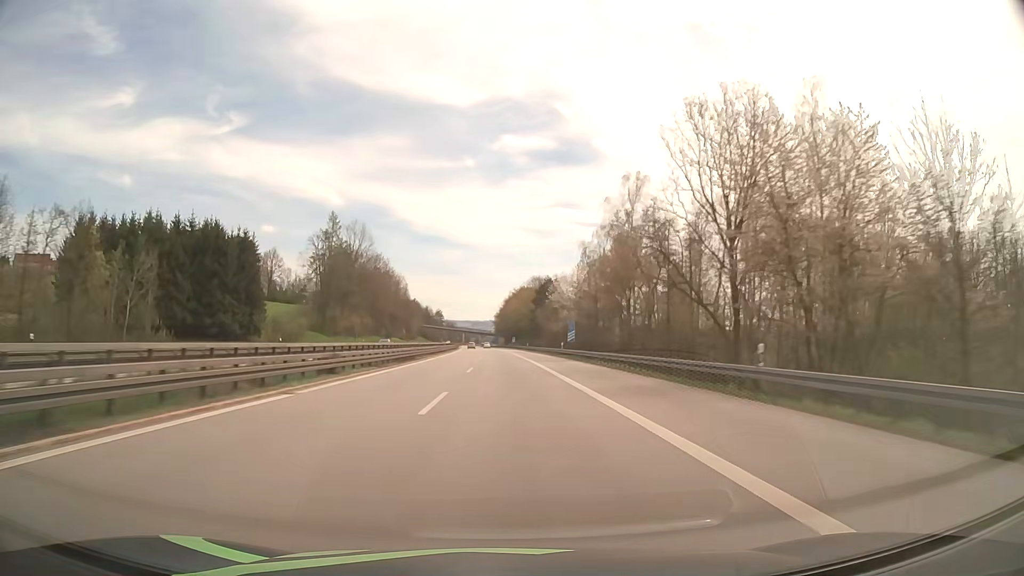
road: motorway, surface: asphalt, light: Day
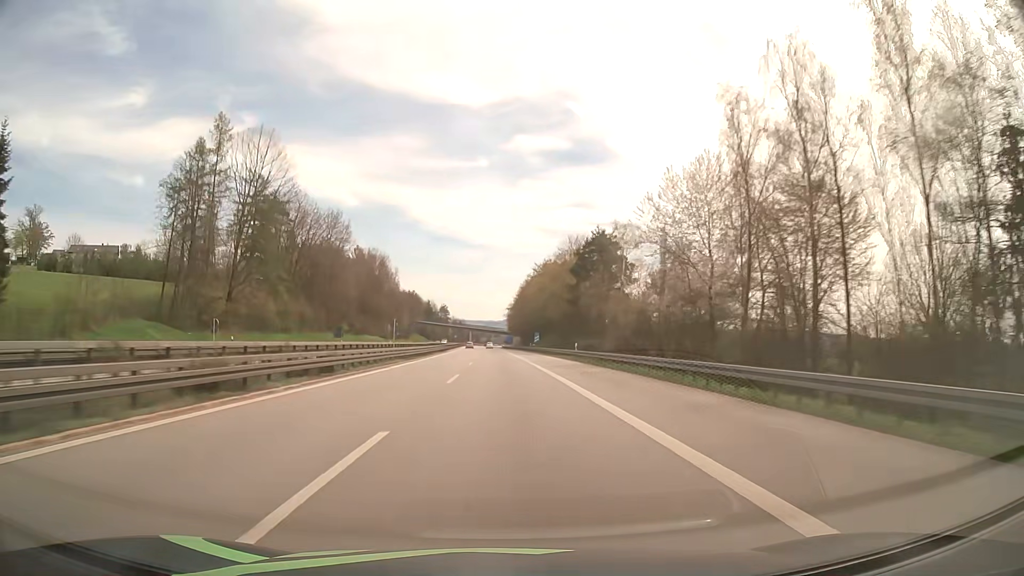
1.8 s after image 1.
(-0.6, +62.8) m; -1°
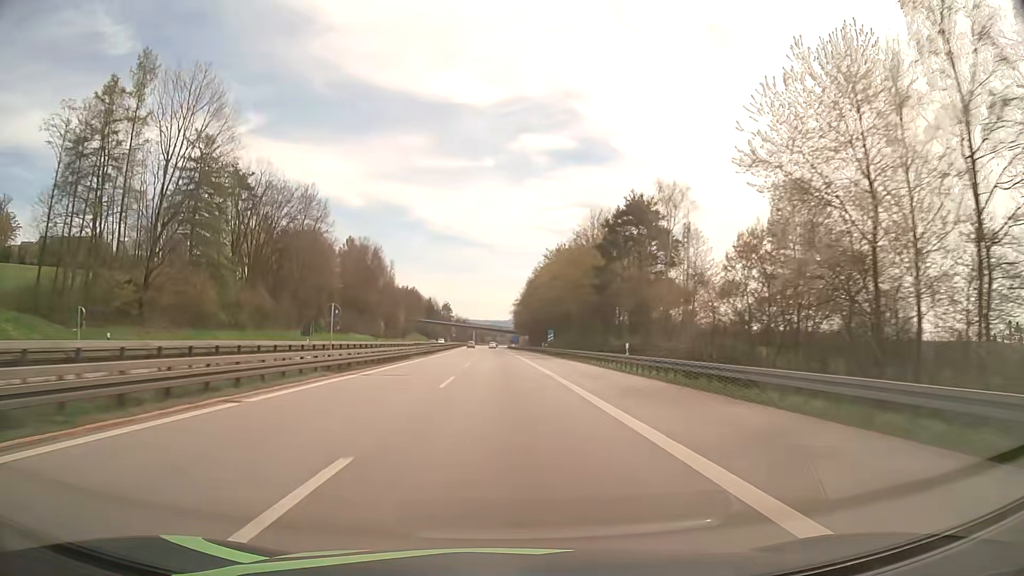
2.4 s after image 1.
(-0.1, +20.3) m; 0°
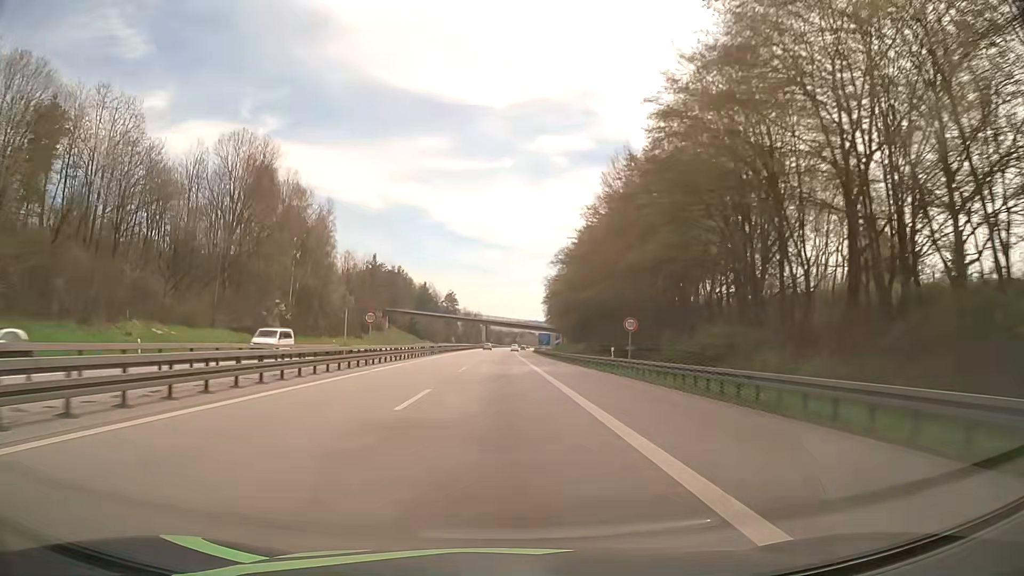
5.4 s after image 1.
(-1.6, +96.5) m; -2°
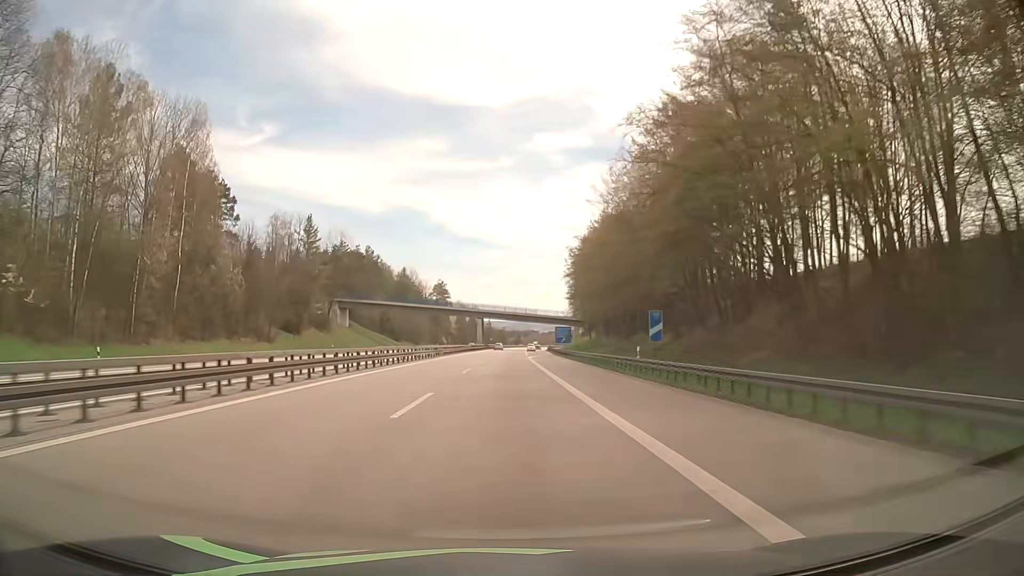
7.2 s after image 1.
(-0.1, +55.6) m; 0°
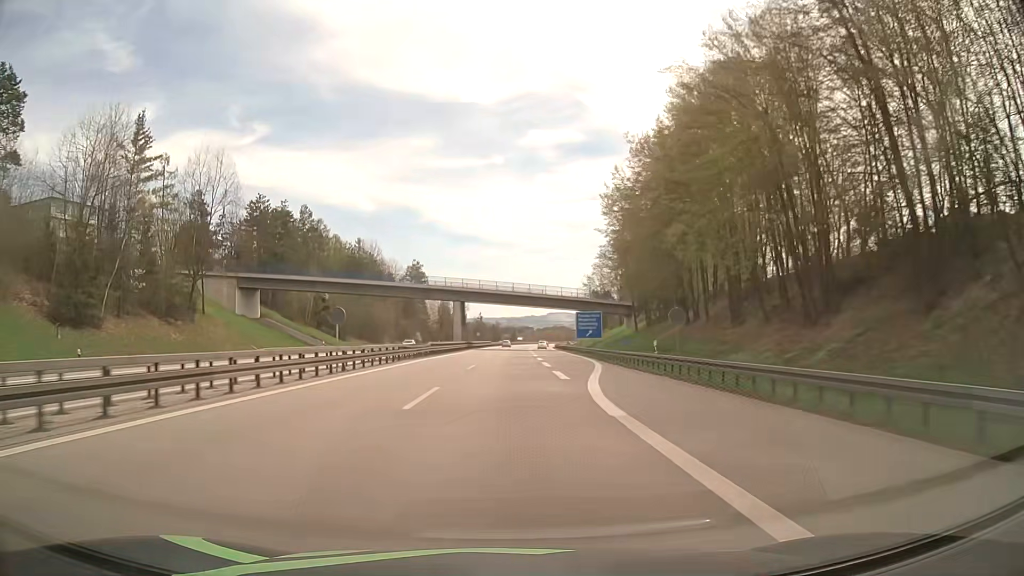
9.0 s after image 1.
(+0.1, +53.1) m; 0°
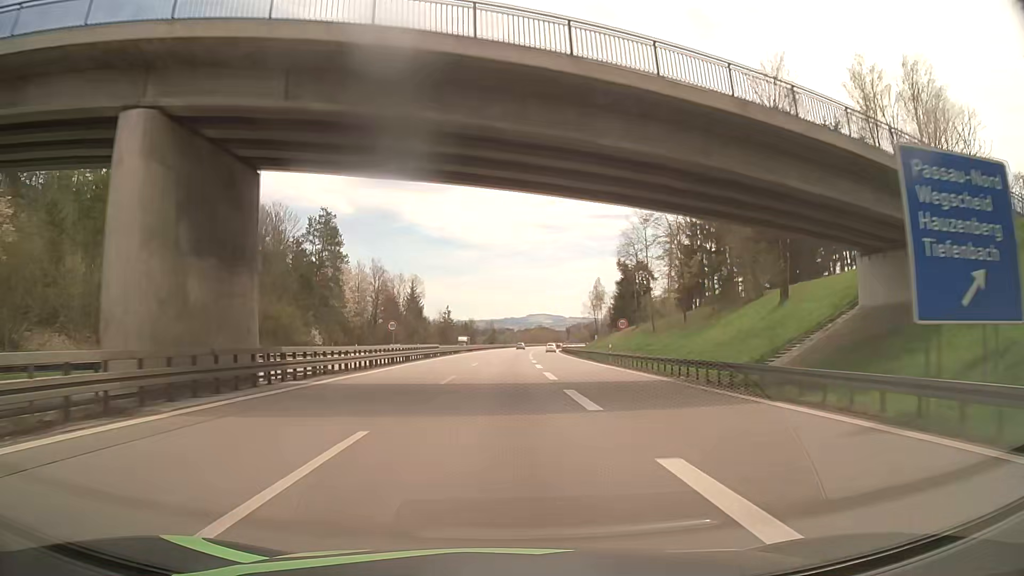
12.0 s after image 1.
(+1.3, +81.1) m; +2°
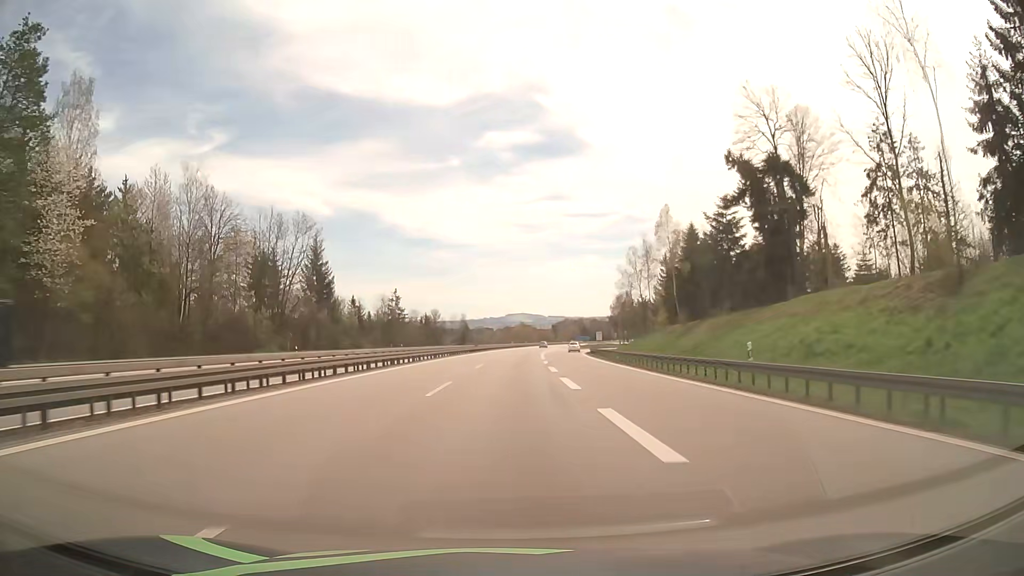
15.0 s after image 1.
(+0.9, +77.6) m; +2°
(0, +10) (0, +20) (0, +30) (+1, +40) (+1, +50) (+1, +60) (+2, +70) (+2, +80) (+3, +90) (+4, +100) m
